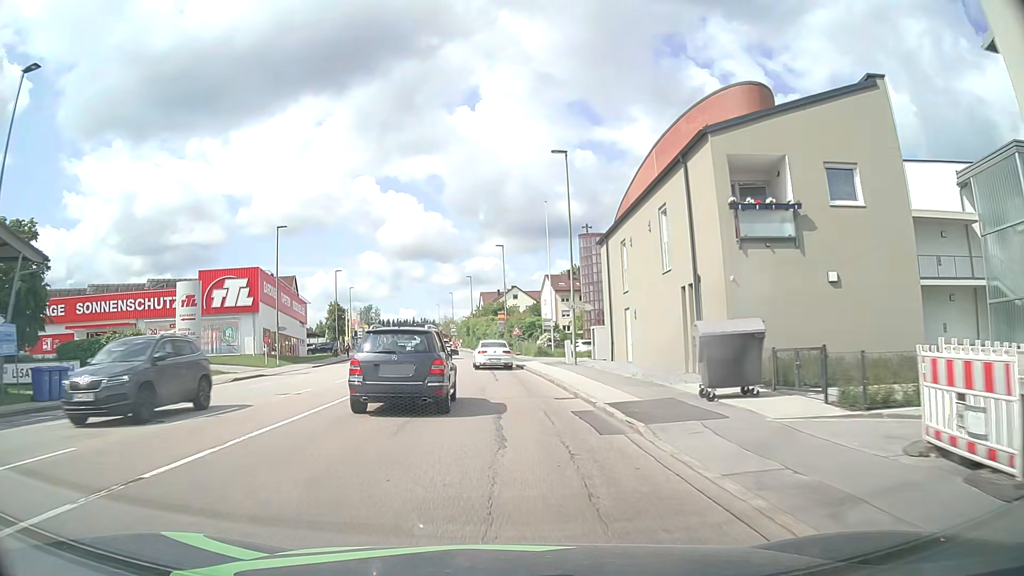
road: tertiary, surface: asphalt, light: Day
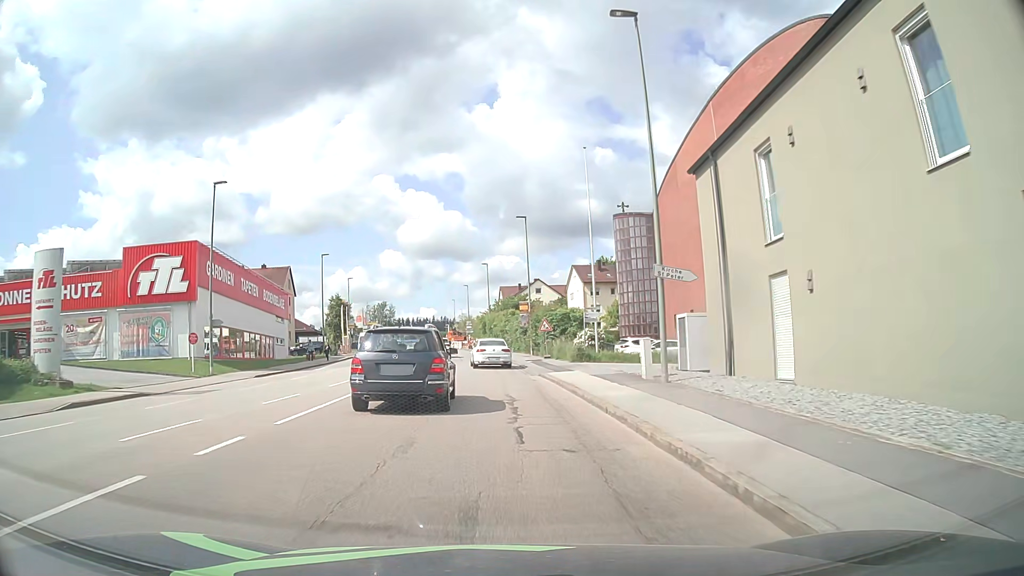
(-0.2, +14.6) m; -2°
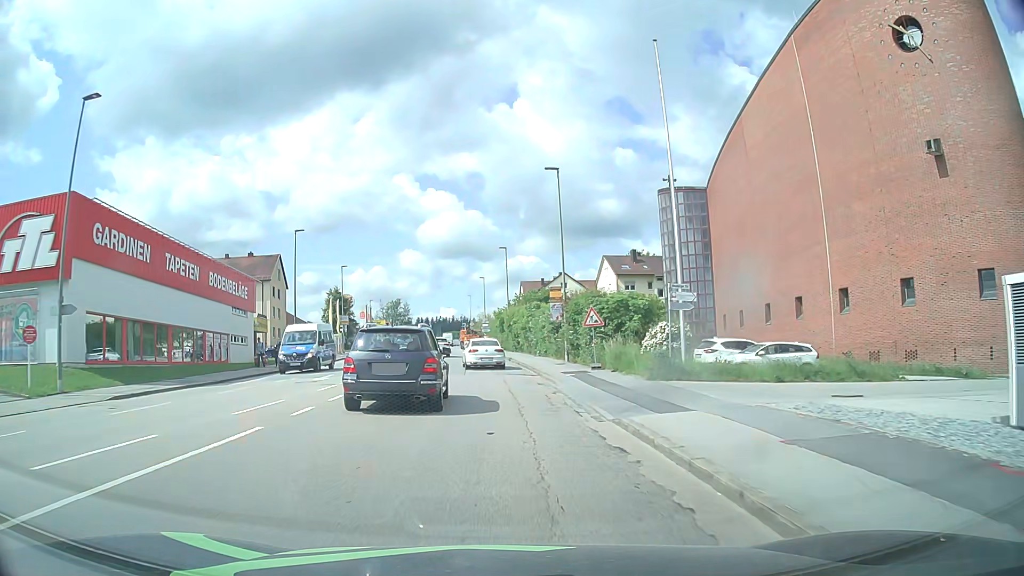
(-0.2, +14.7) m; -2°
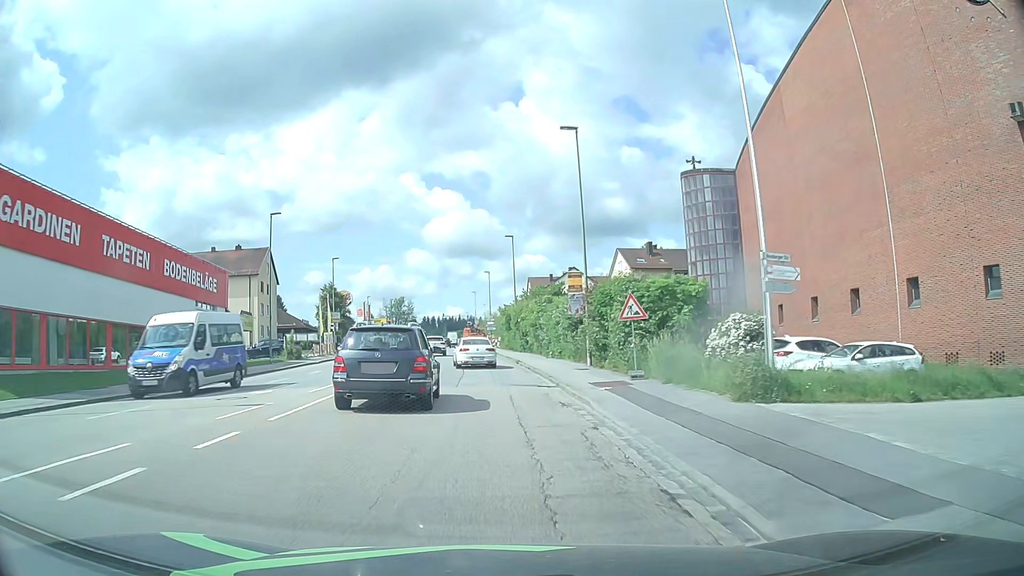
(+0.1, +7.1) m; 0°
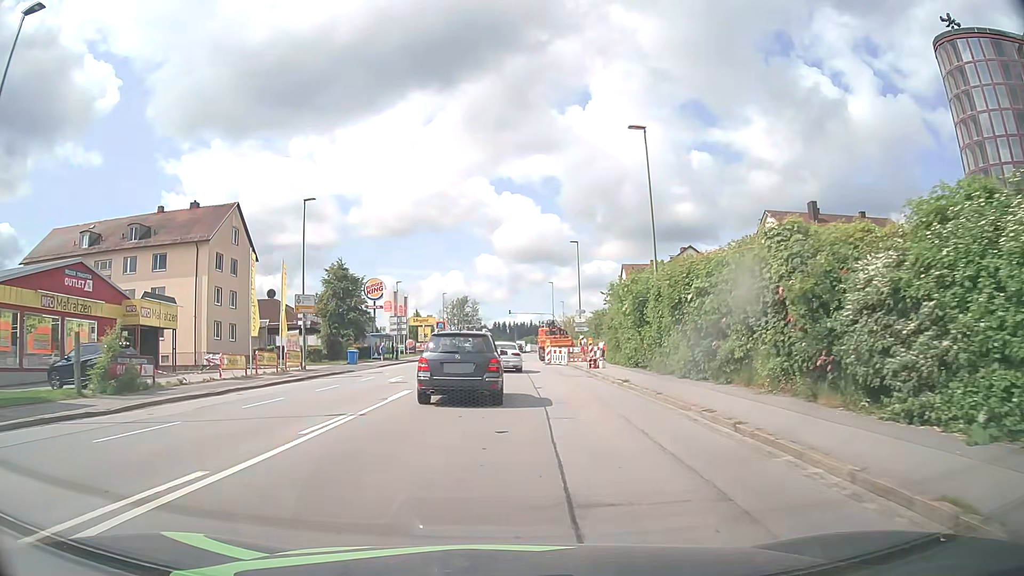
(-2.3, +33.1) m; -6°
(0, +10) (0, +20) (0, +30) (0, +40) (0, +50) (0, +60) (0, +70) (+1, +80) (+1, +90) (+2, +100) m
